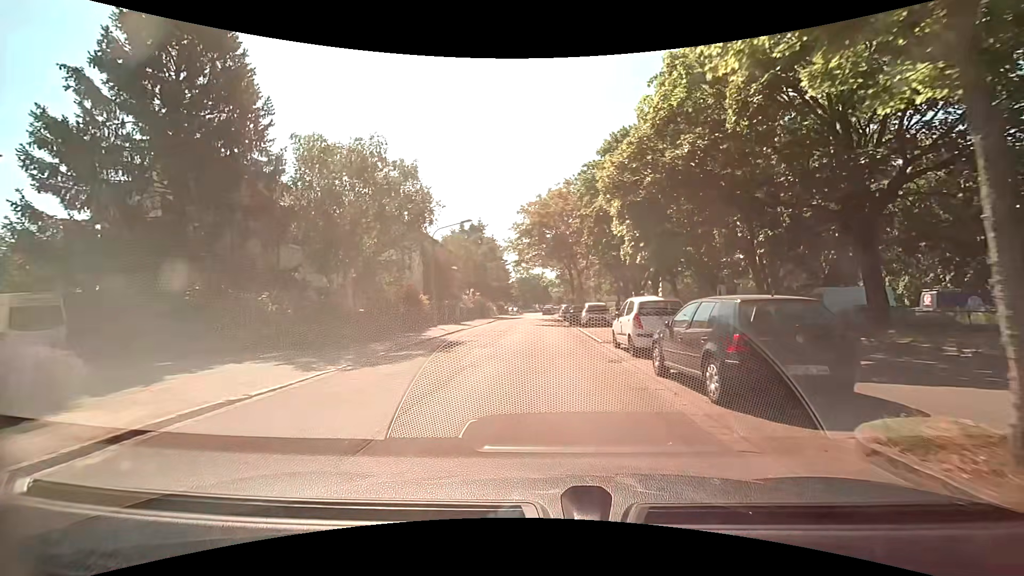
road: residential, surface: asphalt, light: Day
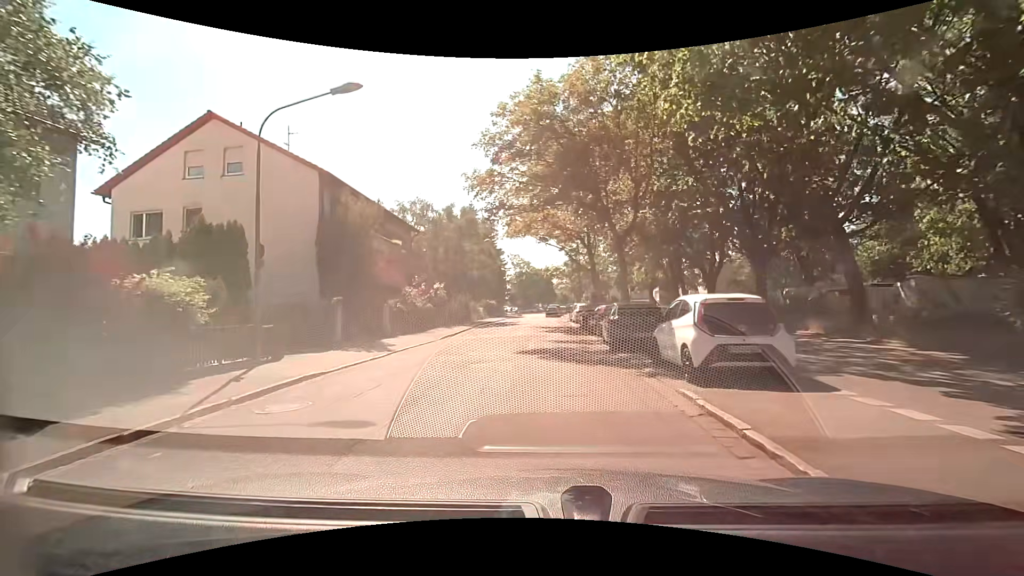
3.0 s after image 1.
(0.0, +20.8) m; 0°
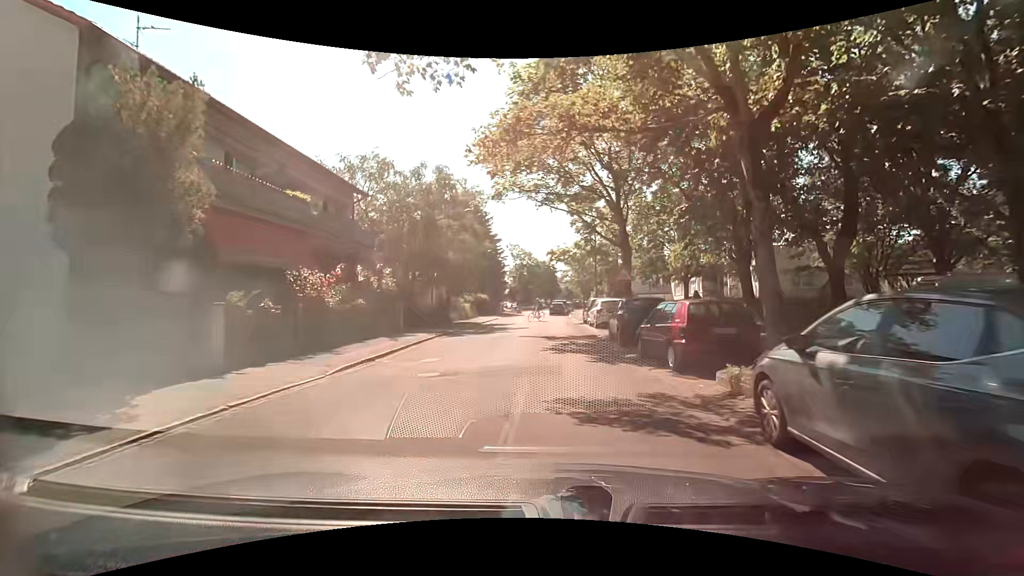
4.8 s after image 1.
(-0.2, +12.5) m; 0°
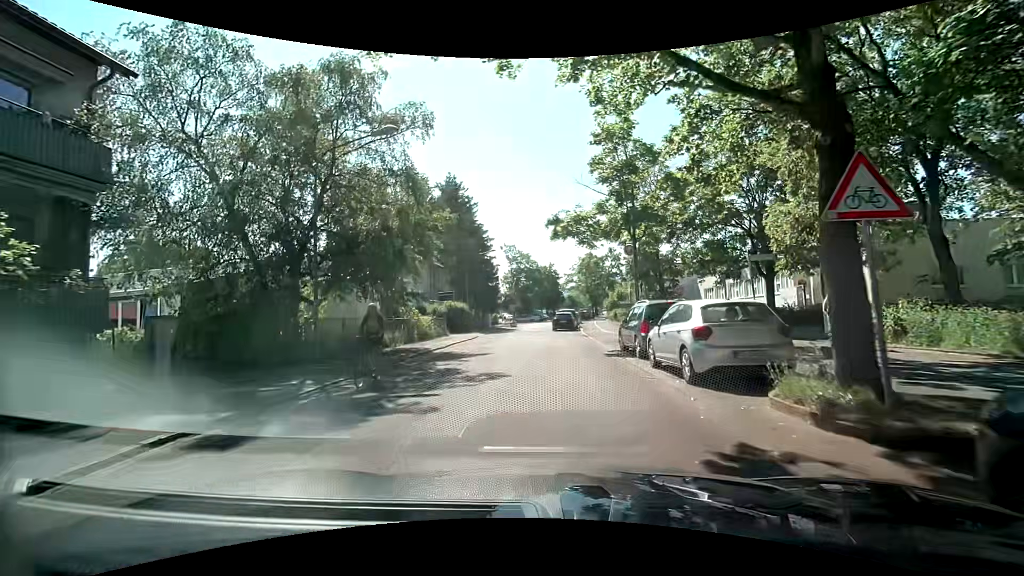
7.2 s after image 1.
(-0.1, +15.9) m; 0°
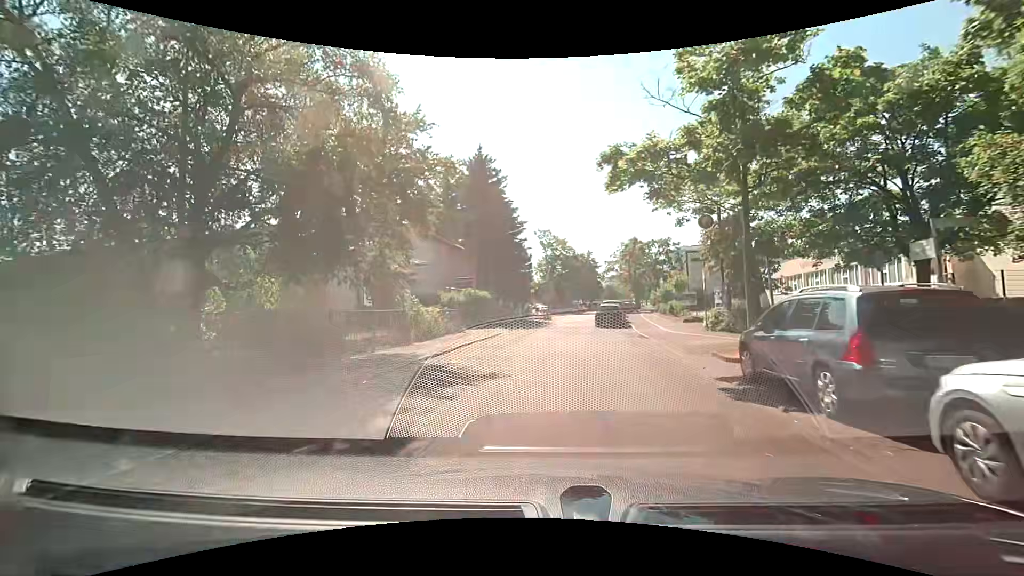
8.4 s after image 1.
(-0.4, +7.4) m; -6°
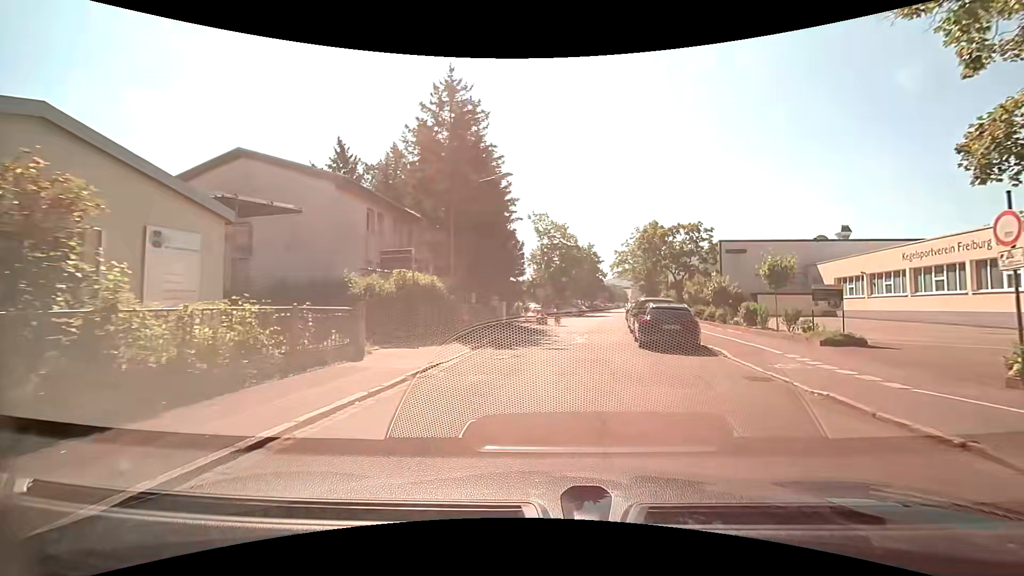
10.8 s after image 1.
(-0.1, +15.2) m; +1°
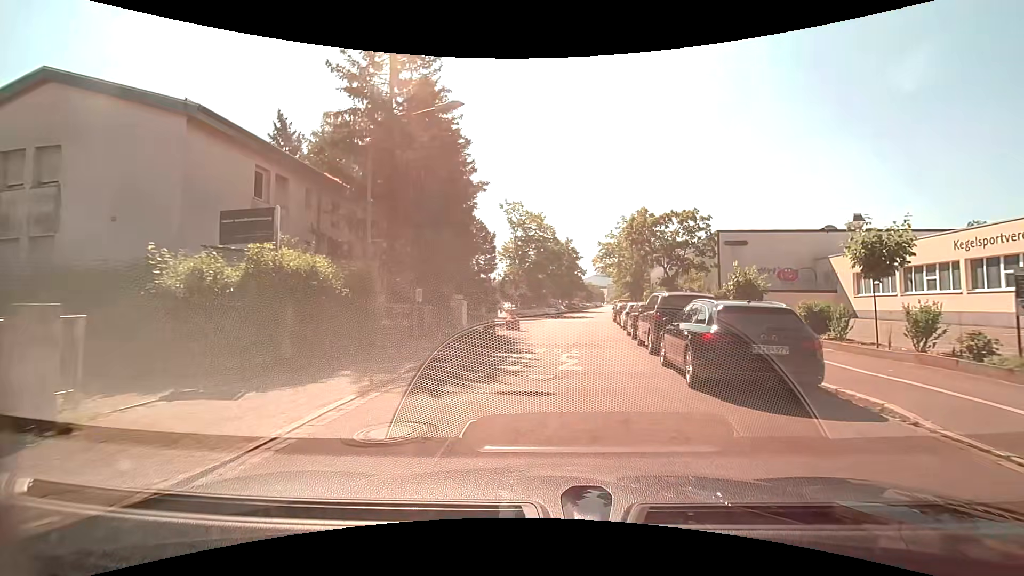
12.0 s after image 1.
(+0.1, +7.8) m; +2°
(0, +10) (+1, +20) (+2, +30) (+3, +40) (+4, +50) (+5, +60) (+7, +70) (+8, +80) (+9, +89) (+10, +99) m
